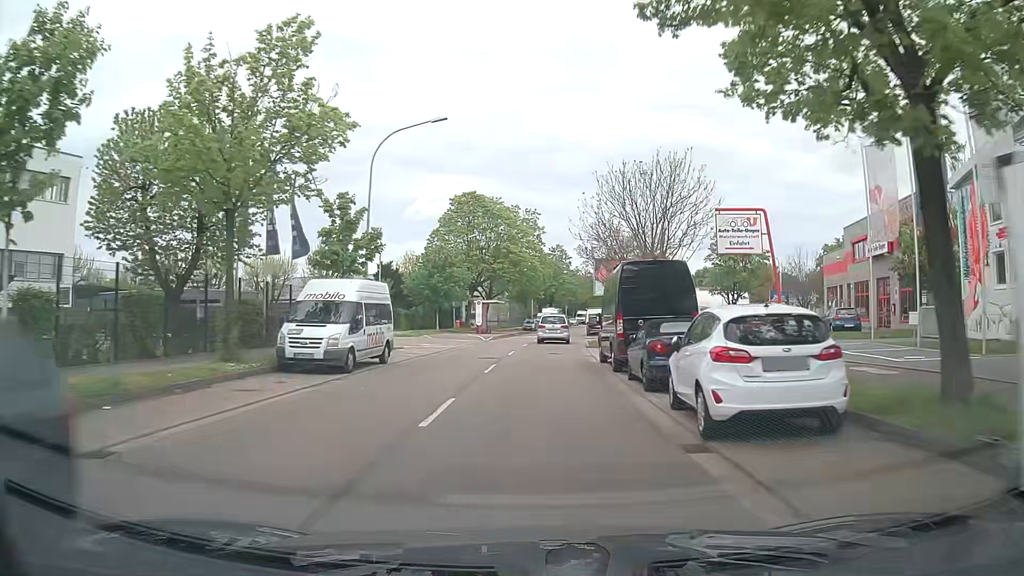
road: secondary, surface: asphalt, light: Day
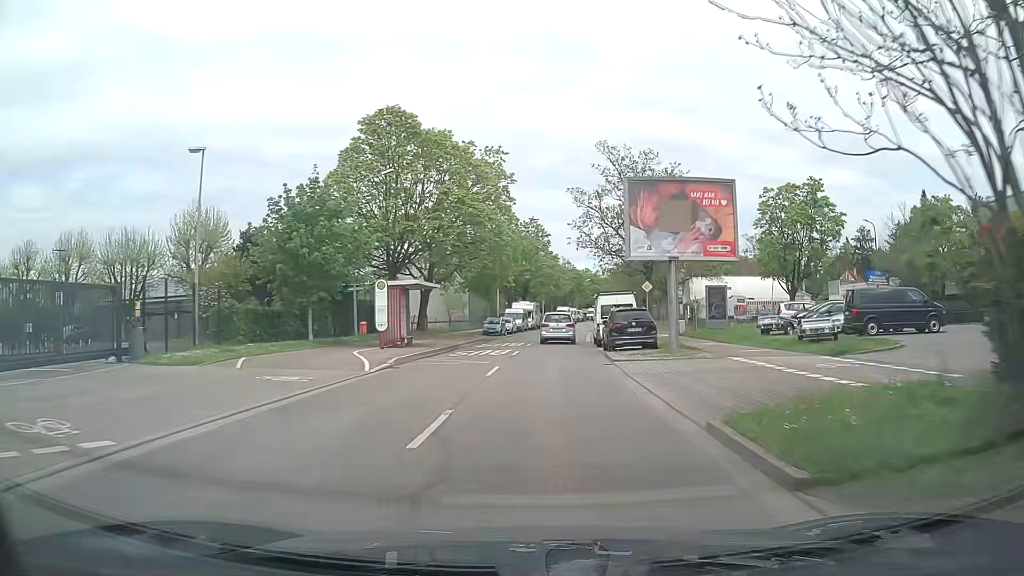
(+0.4, +28.3) m; +2°
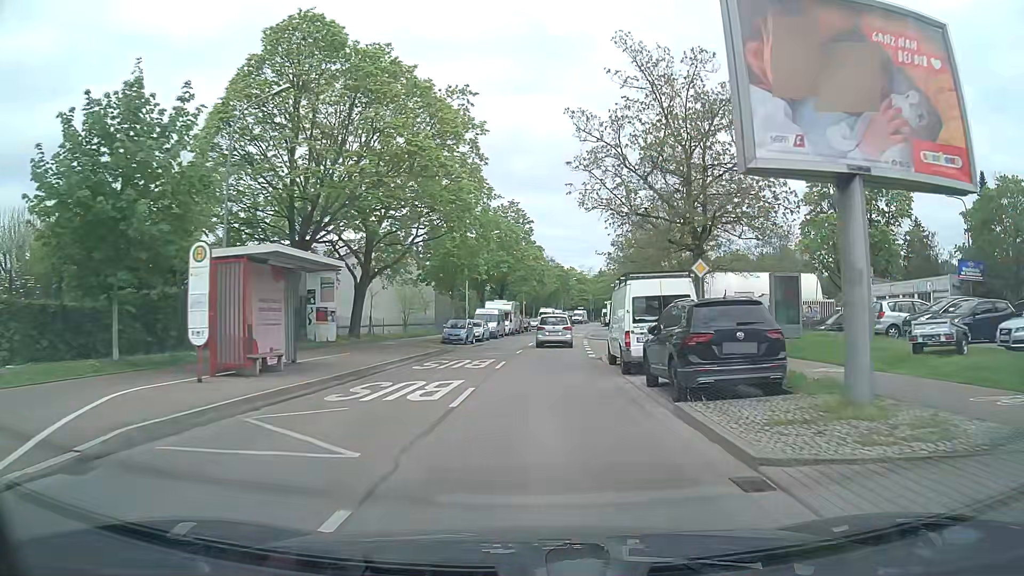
(+0.3, +14.2) m; +2°
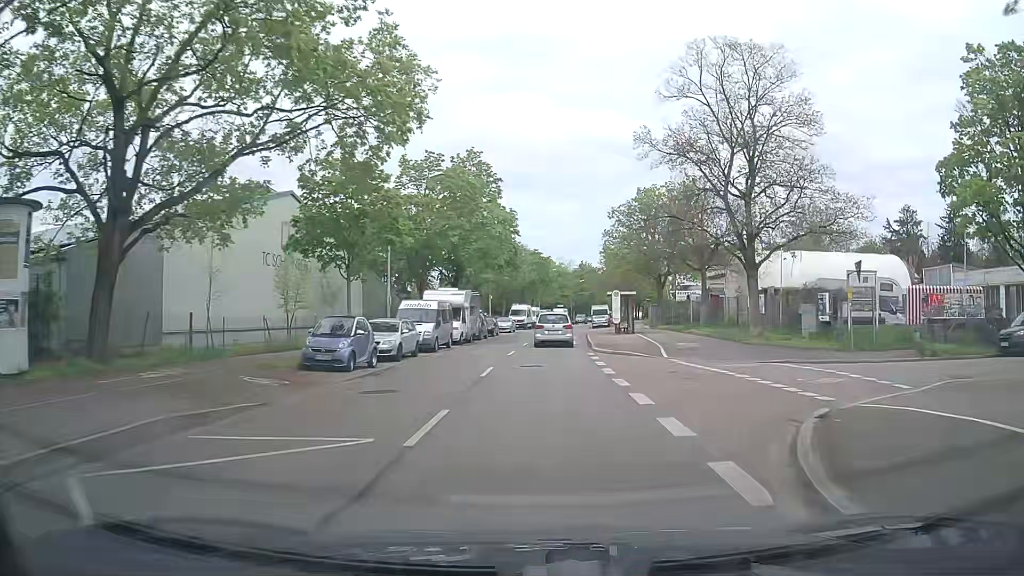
(+0.4, +21.4) m; +2°
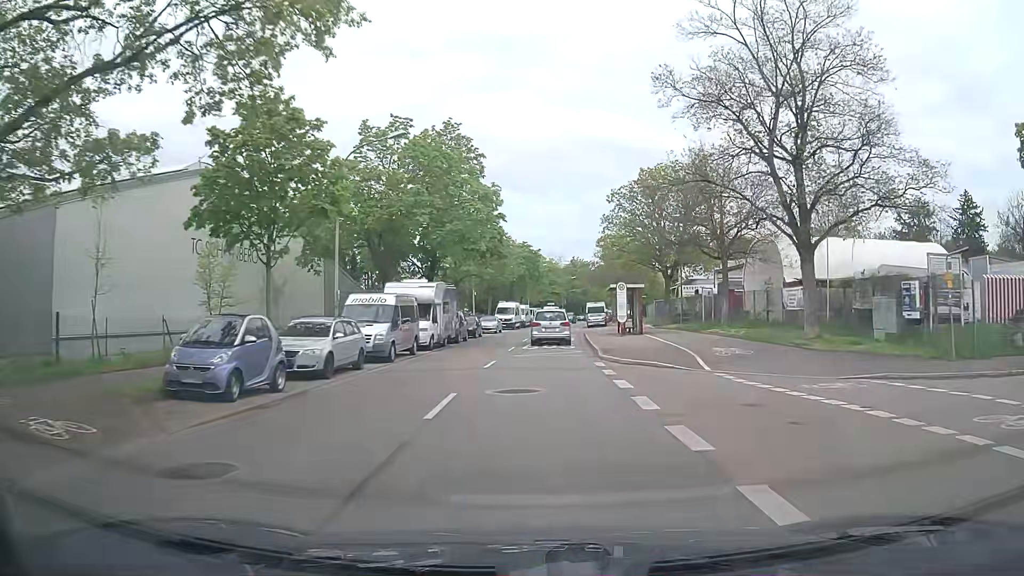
(0.0, +7.2) m; 0°
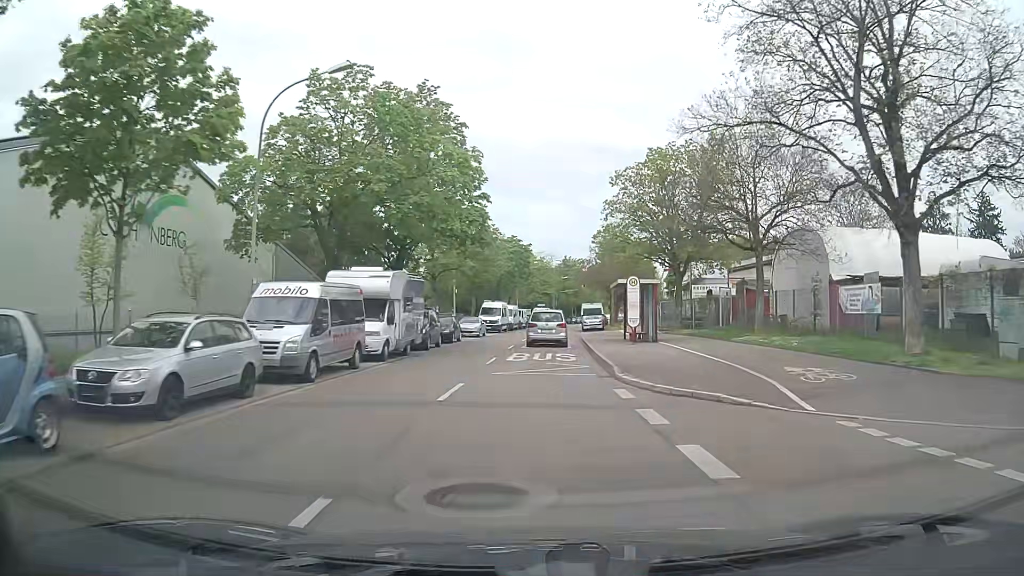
(+0.1, +7.2) m; +1°
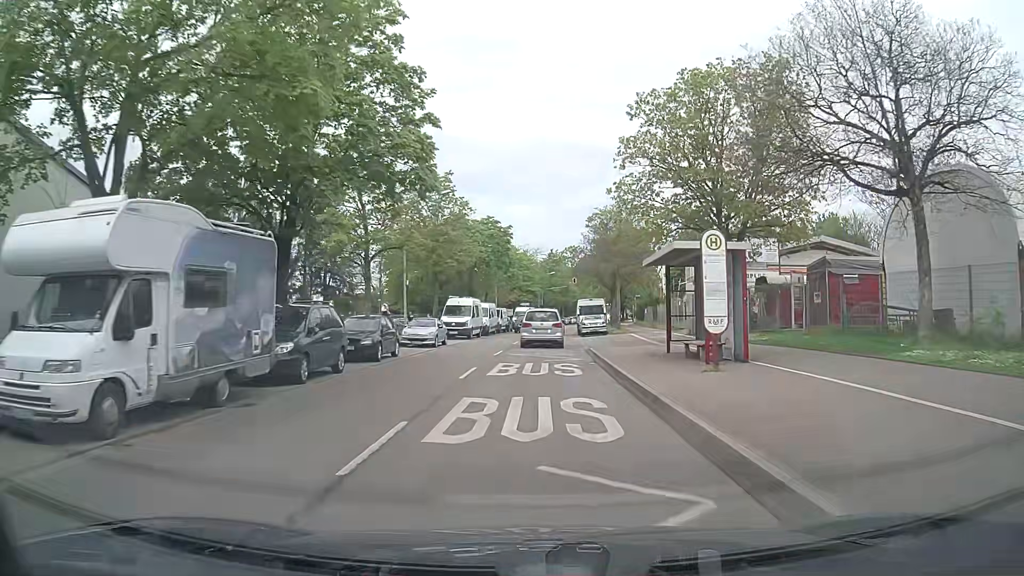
(+0.3, +14.3) m; +1°
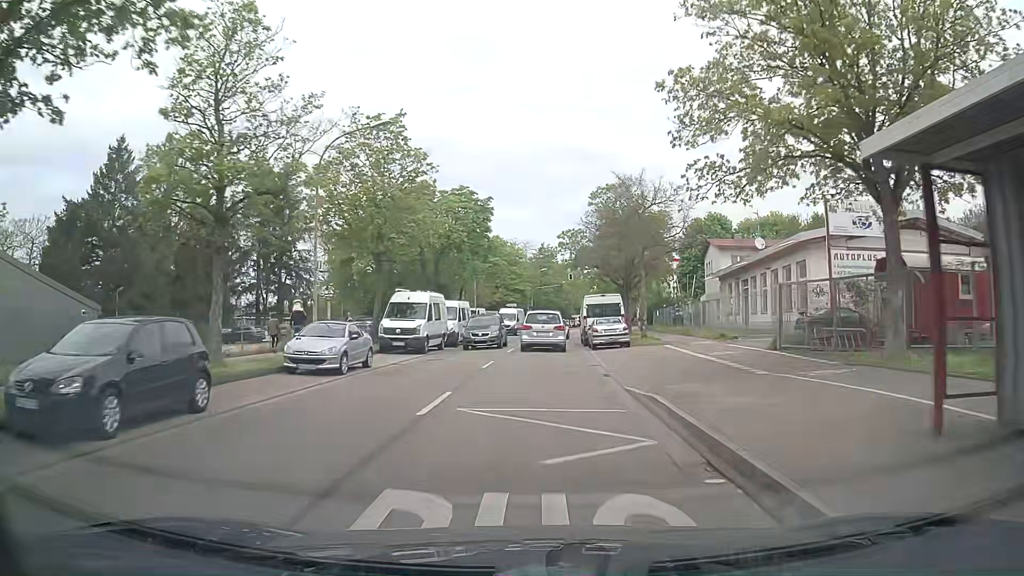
(+0.3, +14.3) m; +2°
(0, +10) (0, +20) (0, +30) (+1, +40) (+2, +50) (+3, +60) (+4, +70) (+5, +80) (+6, +90) (+8, +100) m
